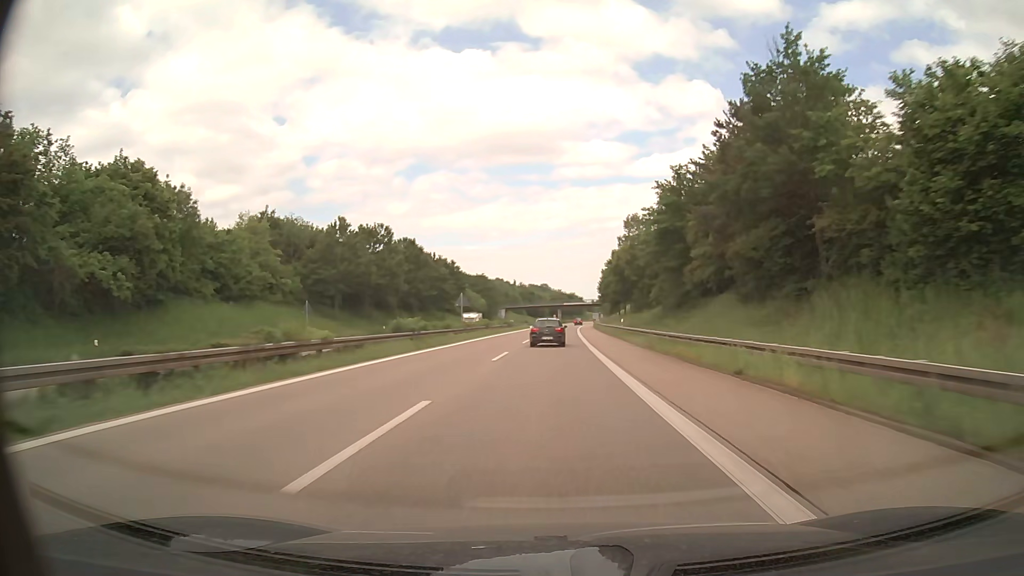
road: trunk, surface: asphalt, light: Day
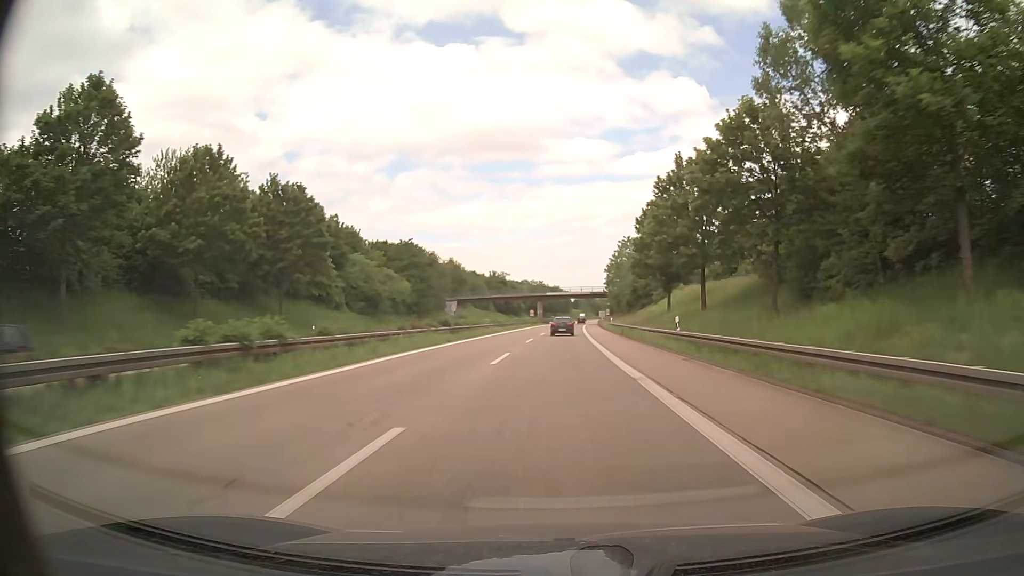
(+0.7, +71.8) m; +1°
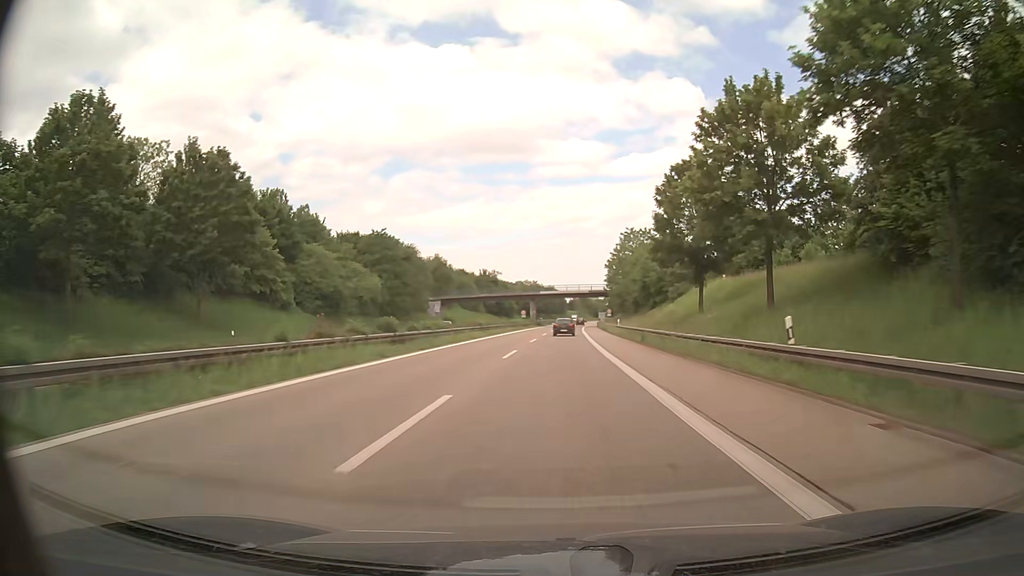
(+0.1, +13.6) m; +1°
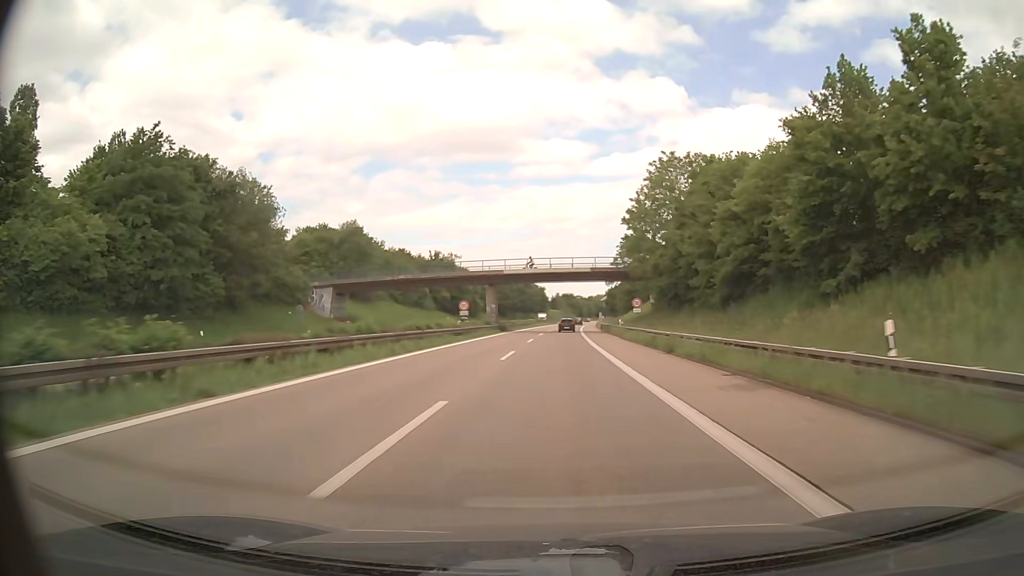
(+0.5, +52.5) m; +1°
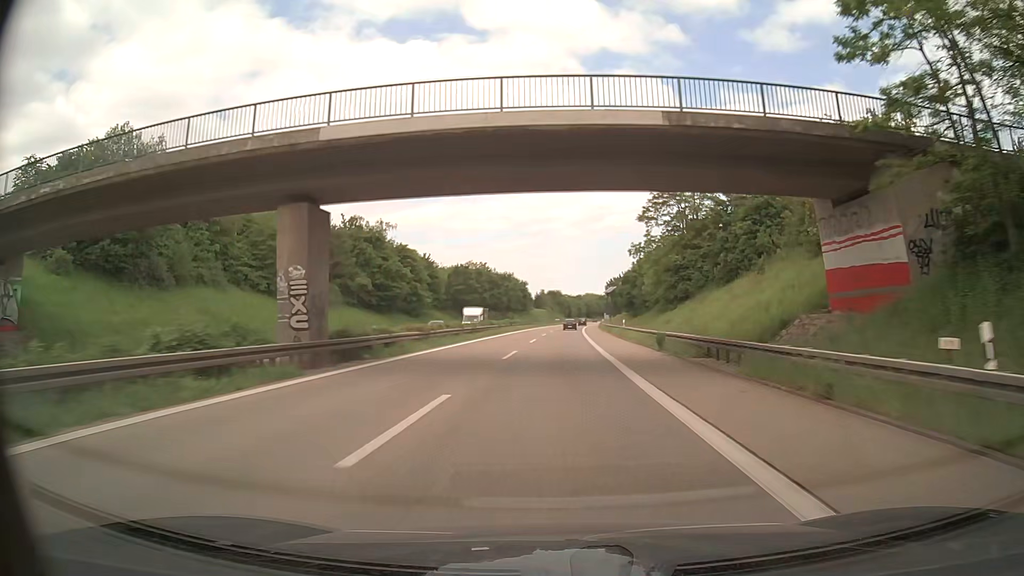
(+0.6, +50.9) m; +1°
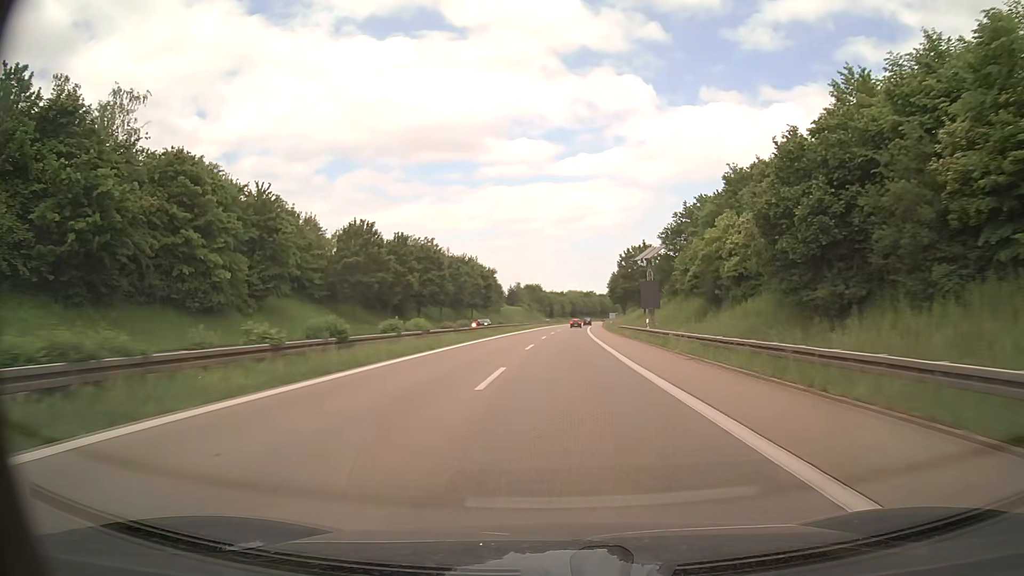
(+0.4, +62.3) m; +1°
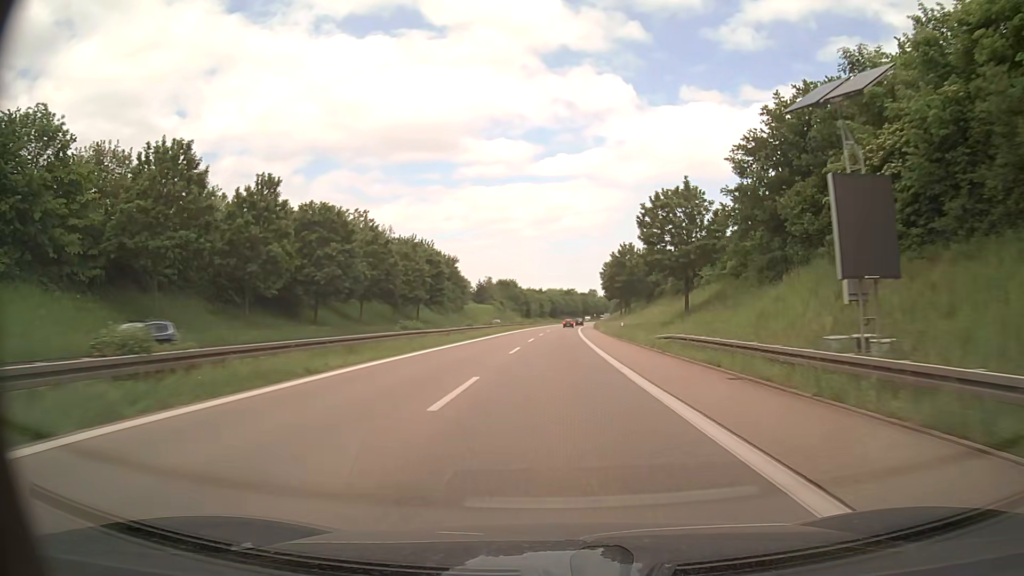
(+0.9, +37.6) m; +2°
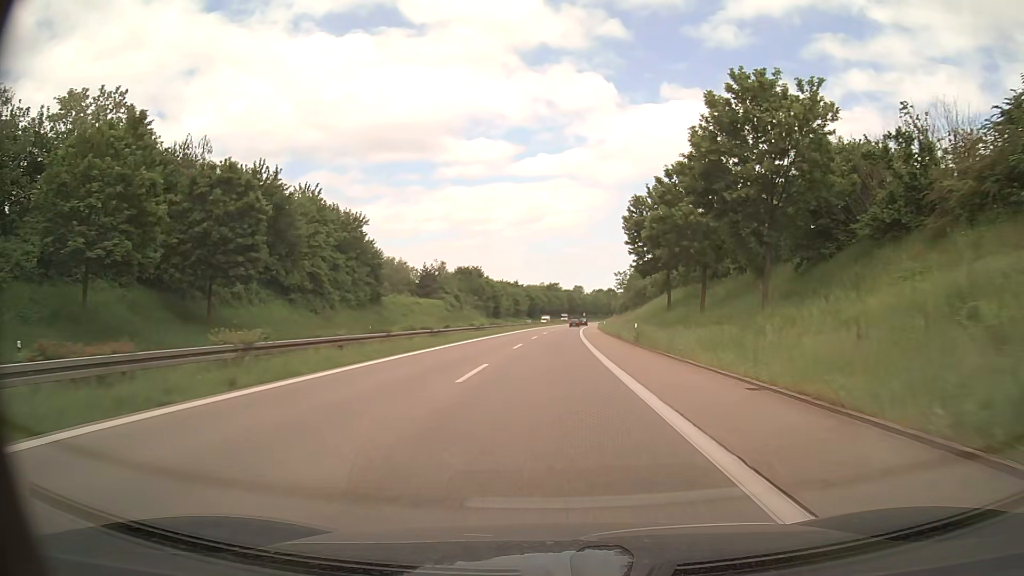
(+0.7, +62.8) m; +1°
(0, +10) (0, +20) (0, +30) (0, +40) (0, +50) (+1, +60) (+1, +70) (+1, +80) (+2, +90) (+2, +100) m
